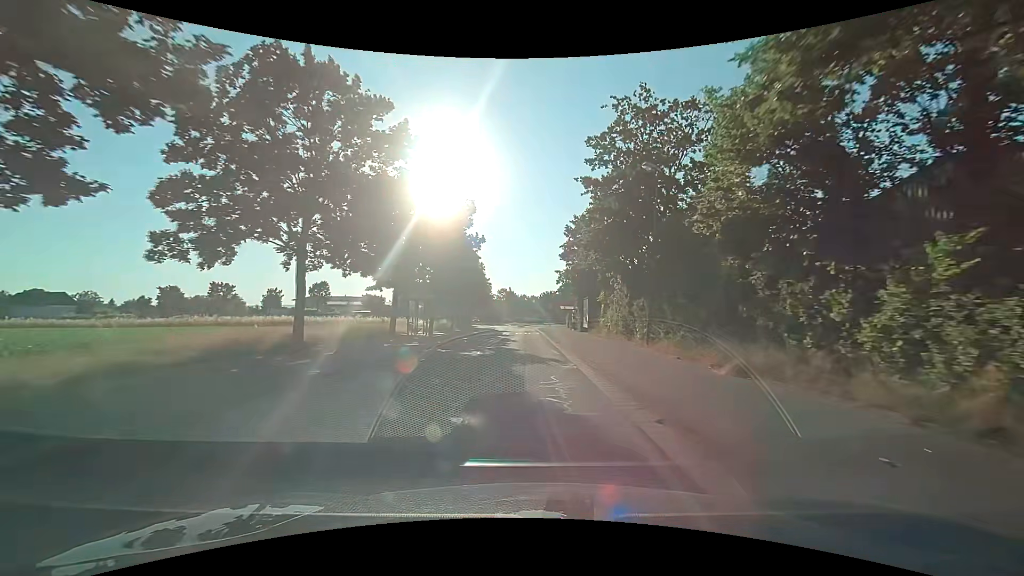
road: tertiary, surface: asphalt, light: Day
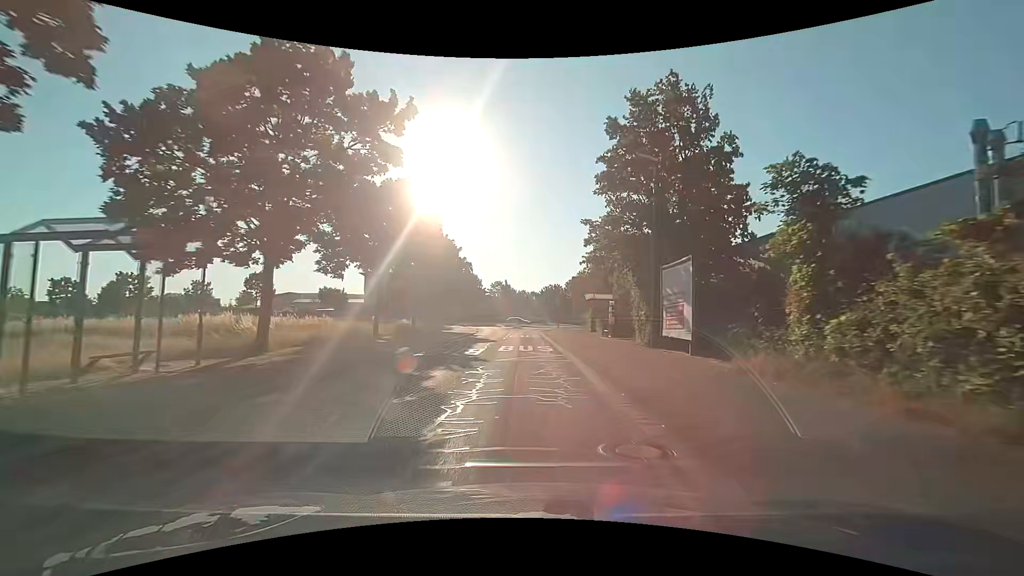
(-0.5, +28.4) m; -1°
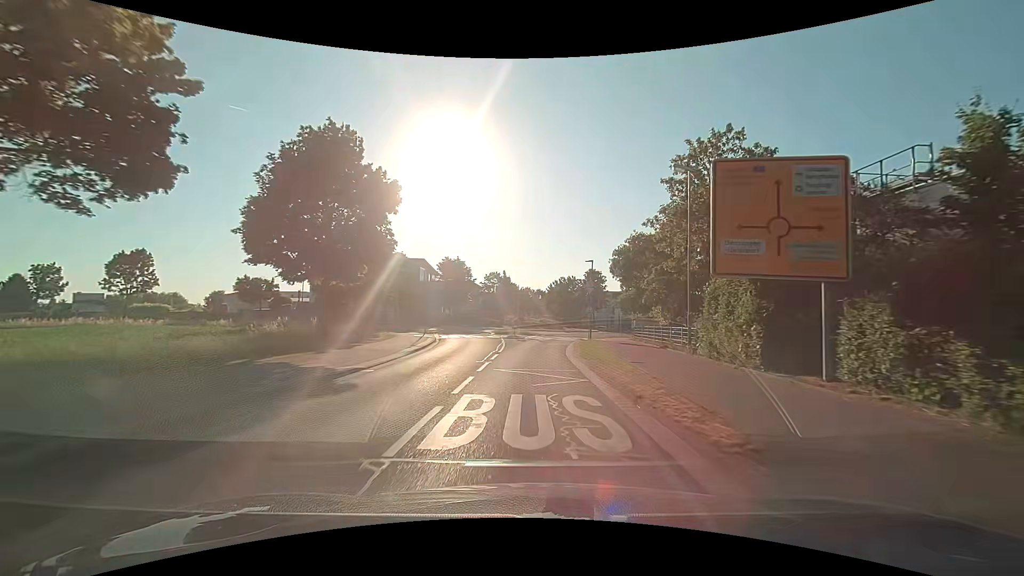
(-0.4, +33.3) m; -1°
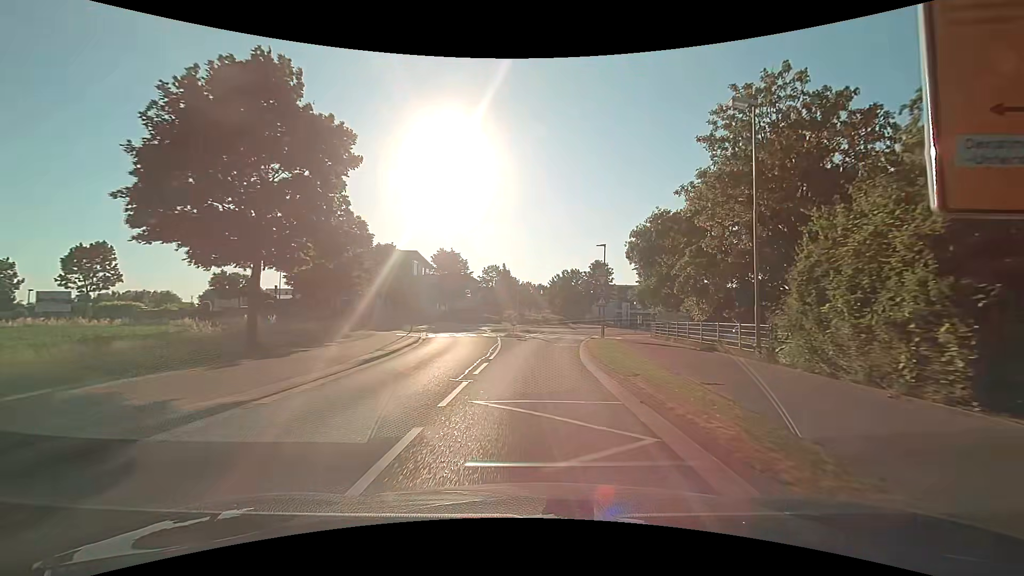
(0.0, +6.2) m; 0°
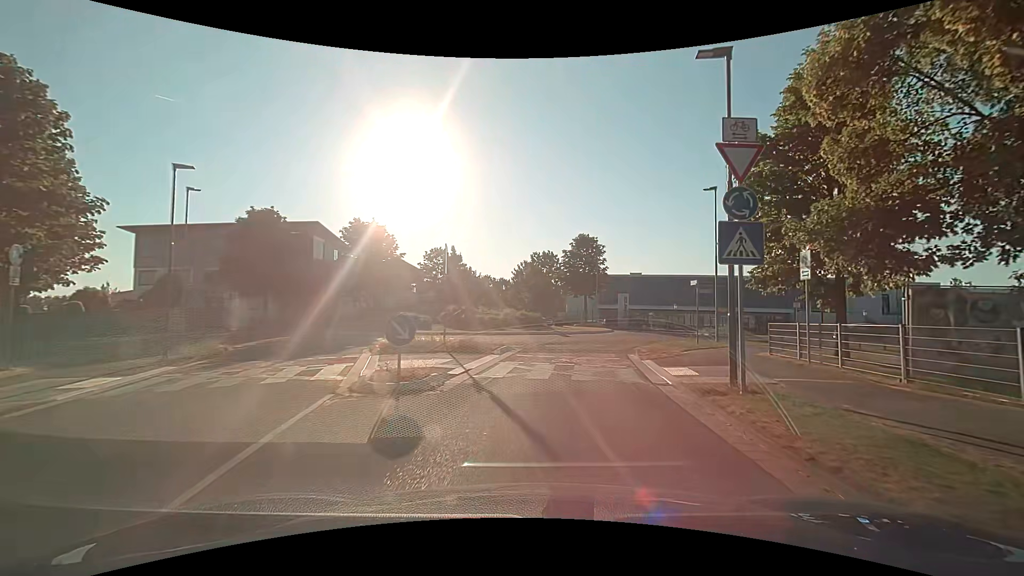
(+0.4, +24.9) m; +4°
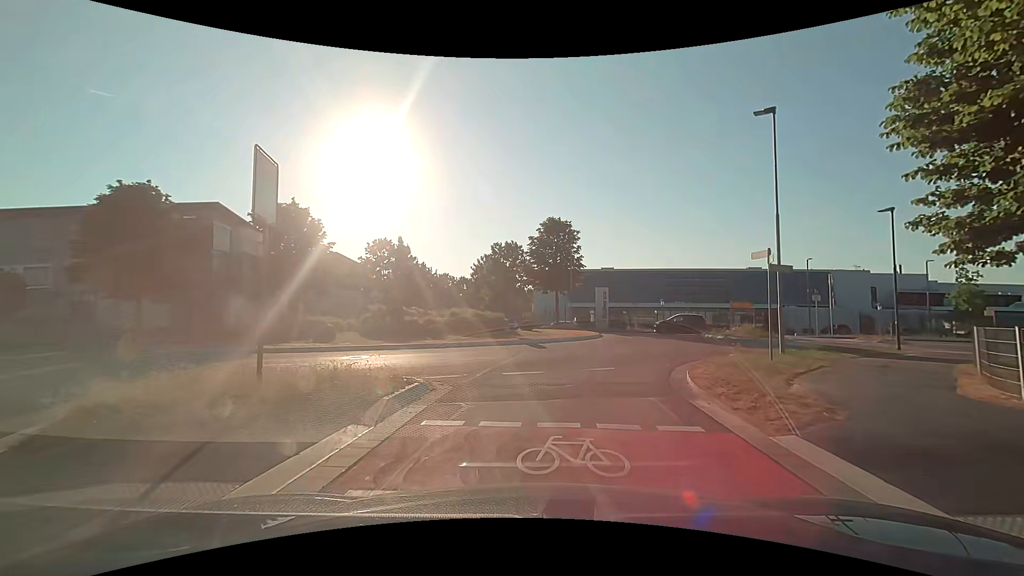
(+0.3, +10.2) m; +3°
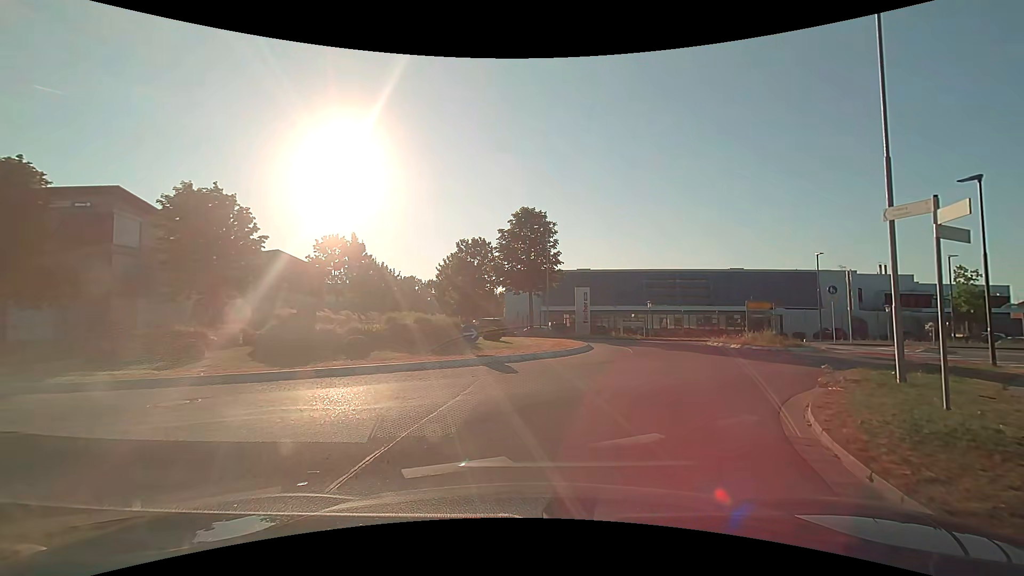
(+0.2, +6.4) m; +3°
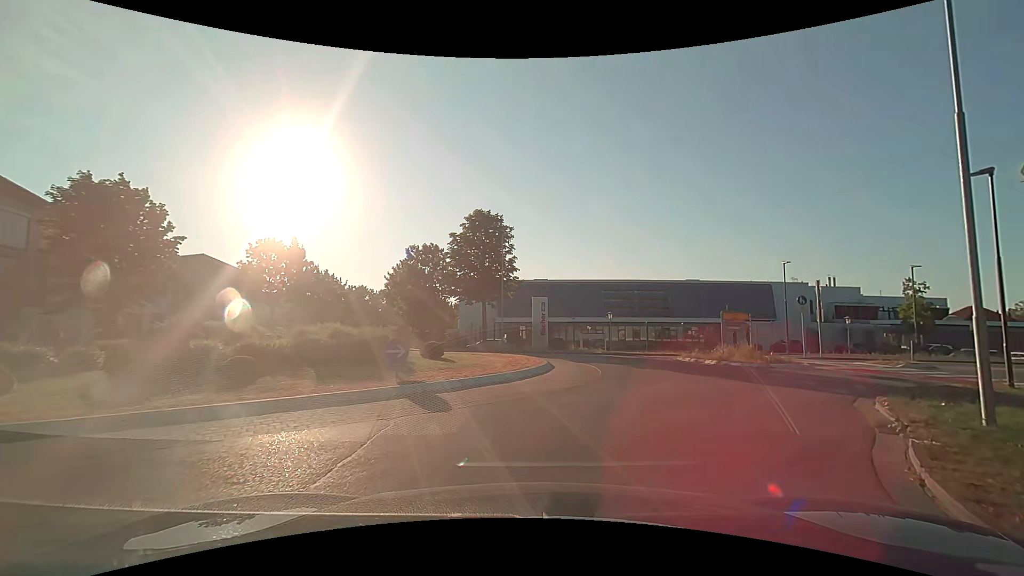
(+0.2, +3.5) m; +4°
(+3, +10) (+5, +19) (+2, +29) (-5, +36) (-11, +44) (-15, +53) (-18, +63) (-20, +73) (-22, +82) (-24, +92) m
